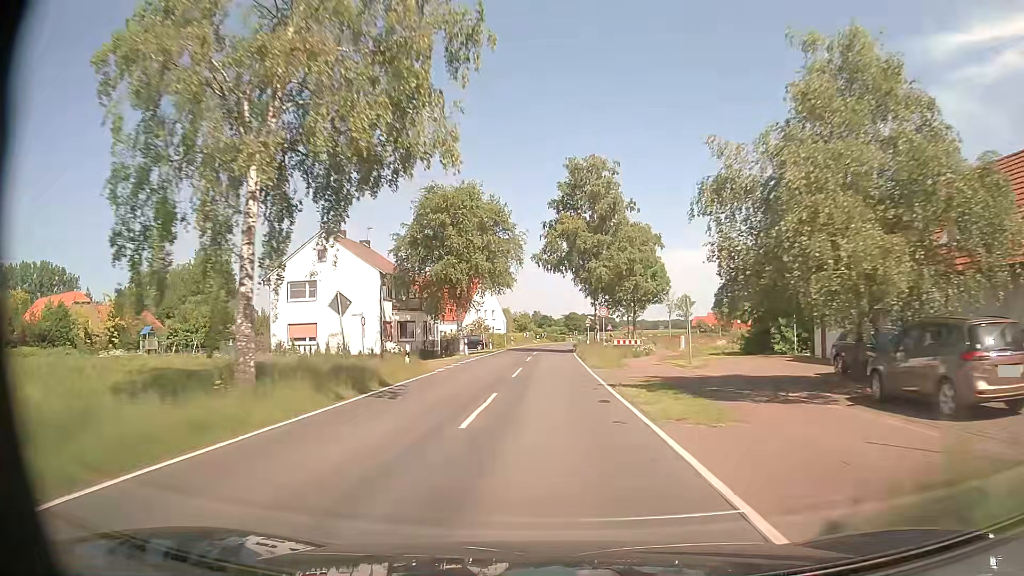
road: secondary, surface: asphalt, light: Day
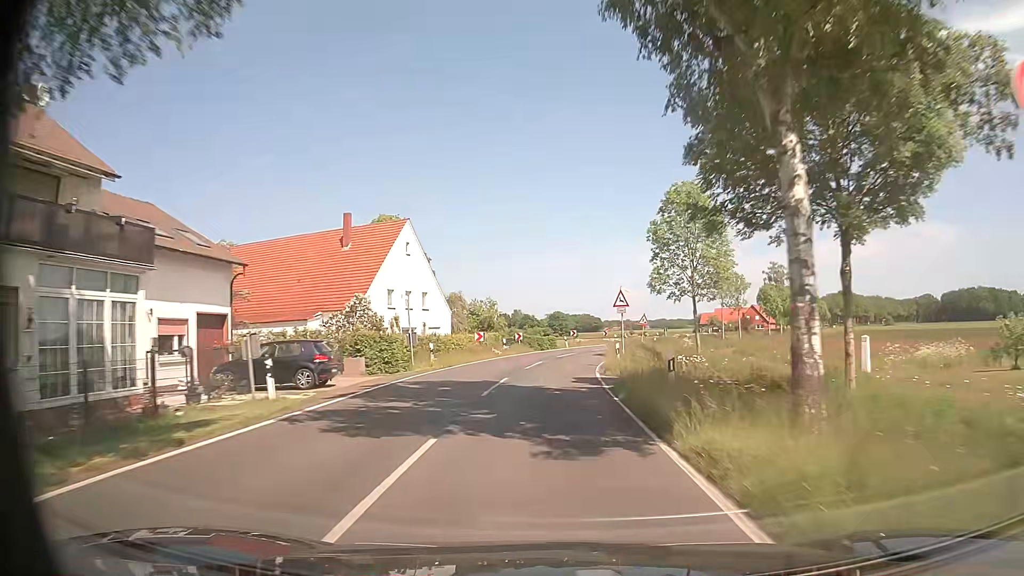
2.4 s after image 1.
(+0.3, +43.2) m; +1°
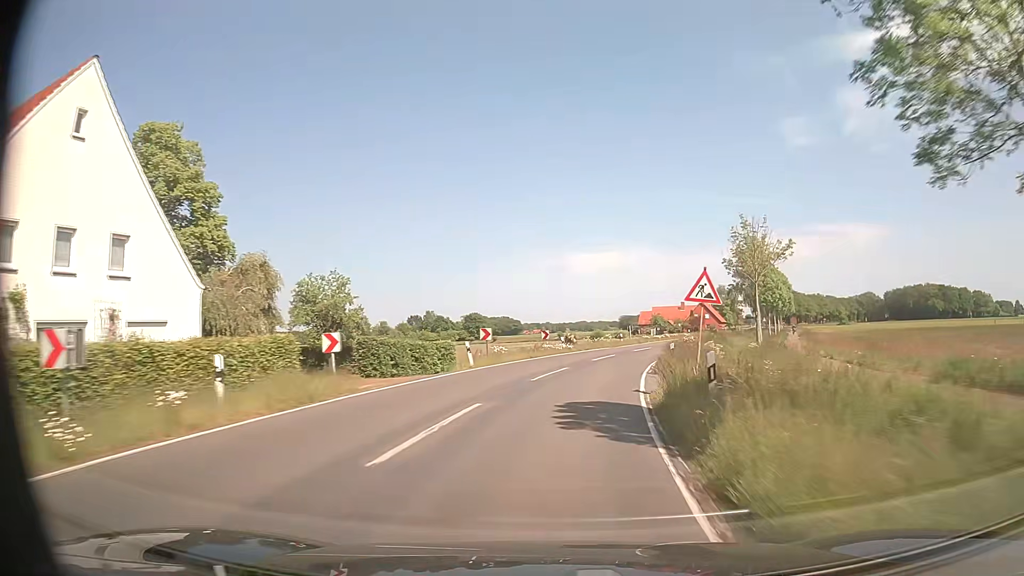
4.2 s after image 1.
(+1.3, +32.3) m; +7°
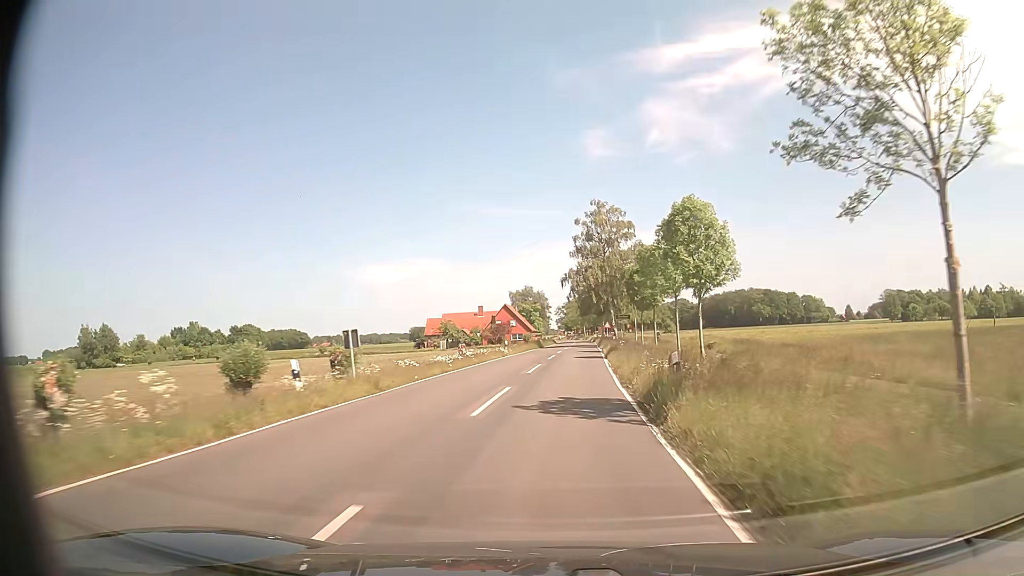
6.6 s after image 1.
(+6.6, +42.2) m; +17°
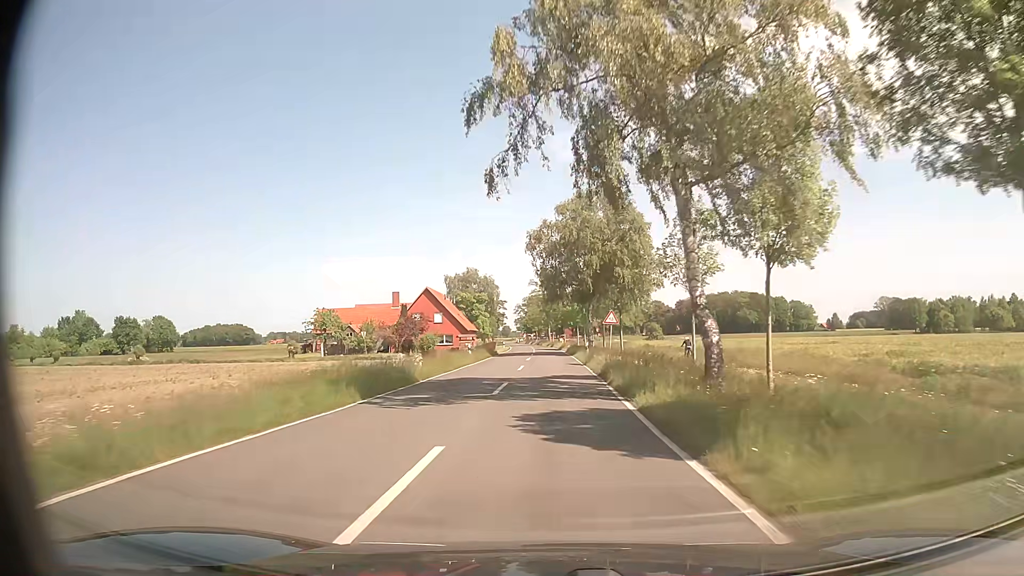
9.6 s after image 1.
(+2.8, +53.6) m; +4°
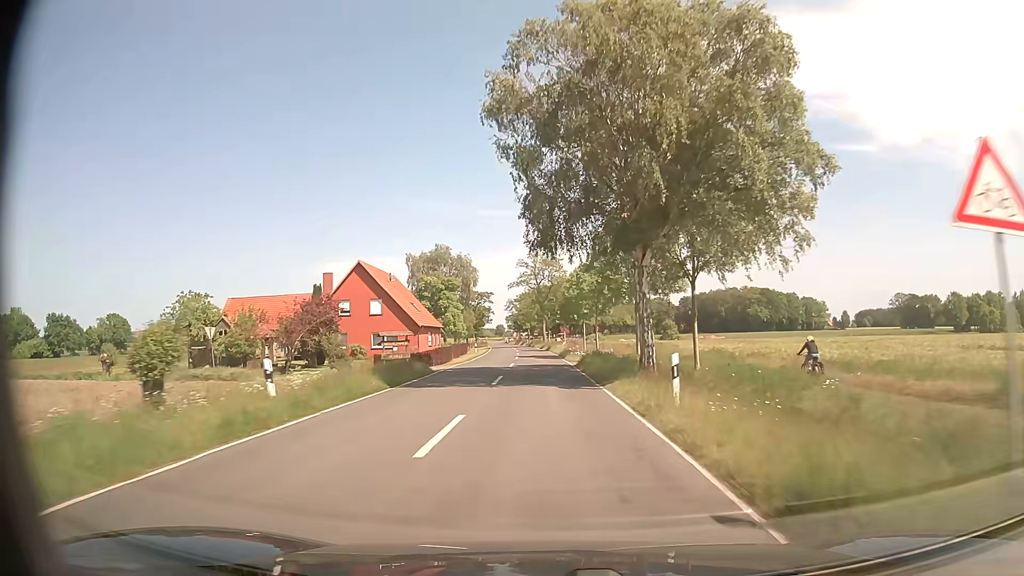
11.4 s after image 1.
(+0.1, +32.2) m; 0°
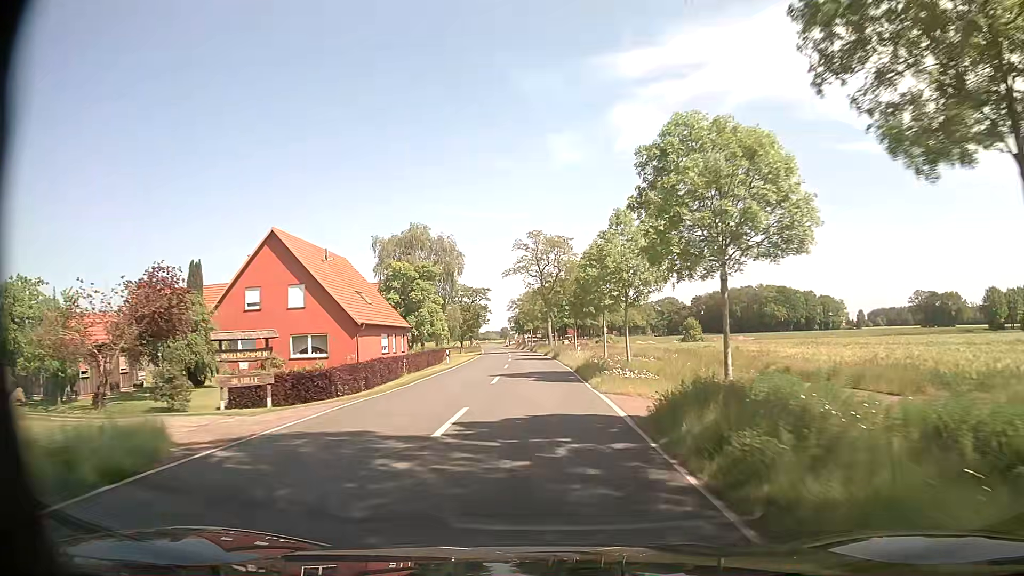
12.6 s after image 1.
(-0.1, +21.5) m; -1°
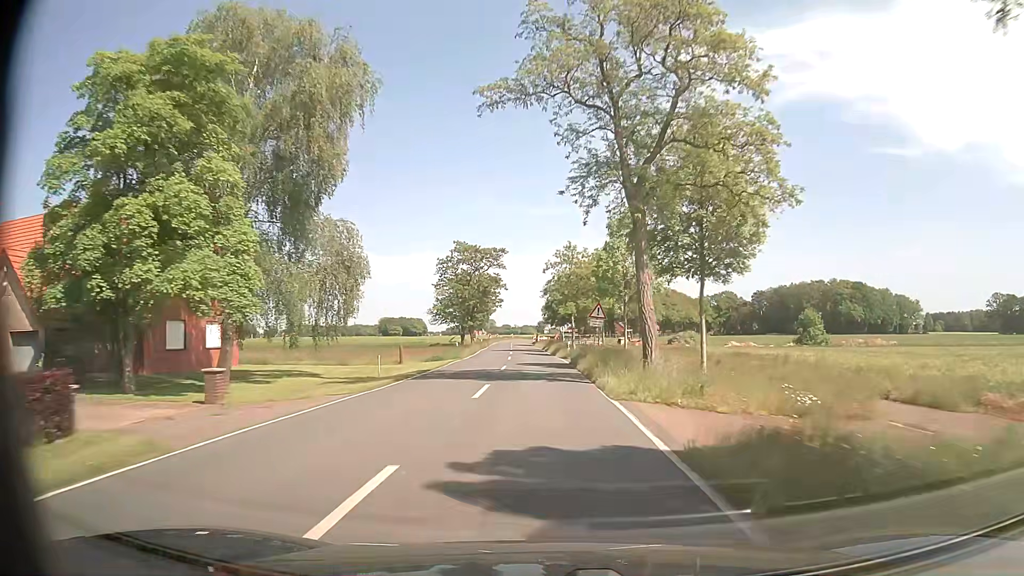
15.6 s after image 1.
(-1.3, +53.8) m; -3°
